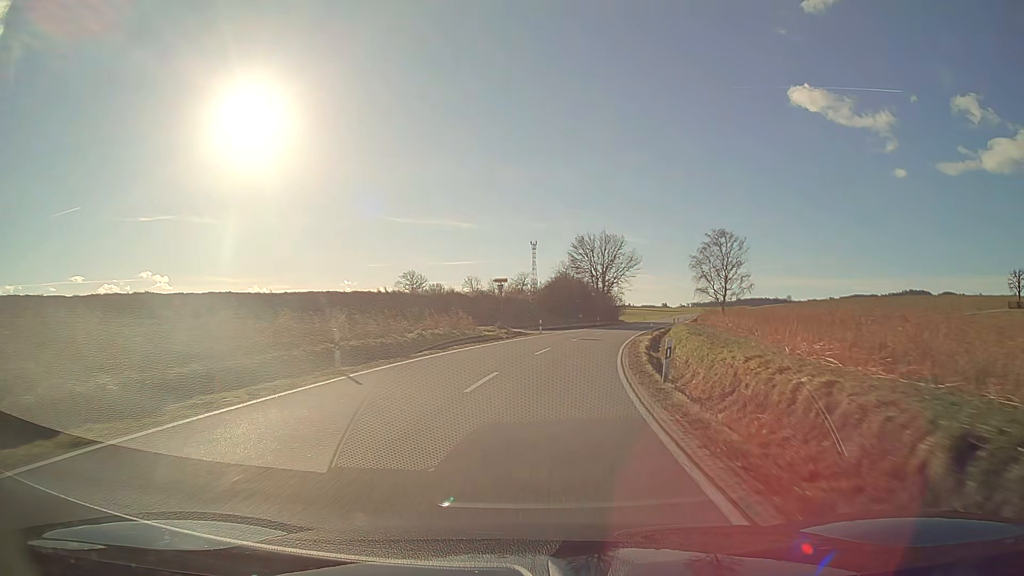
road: secondary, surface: asphalt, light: Day
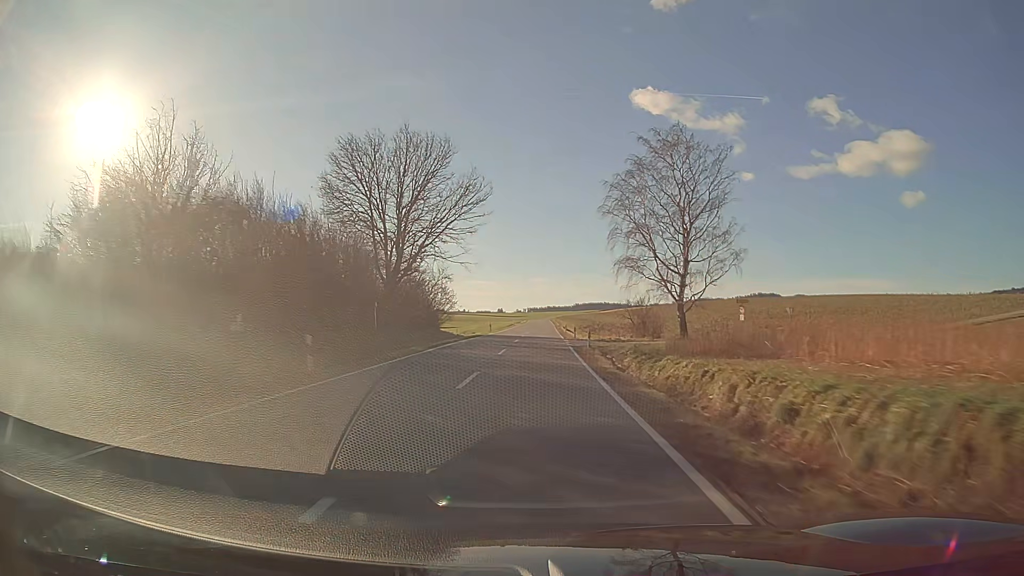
(+7.6, +58.4) m; +12°
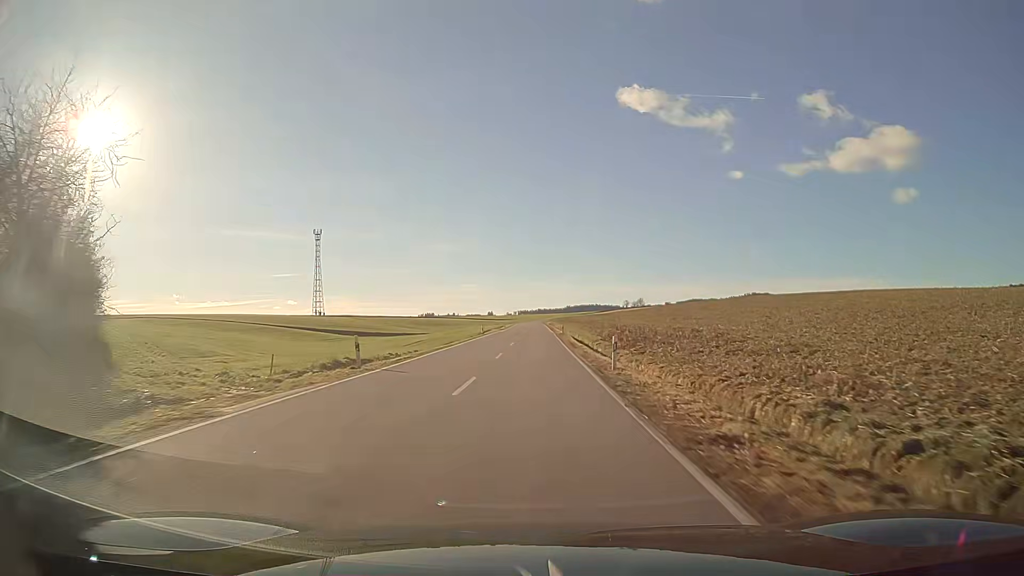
(+0.5, +48.9) m; +1°
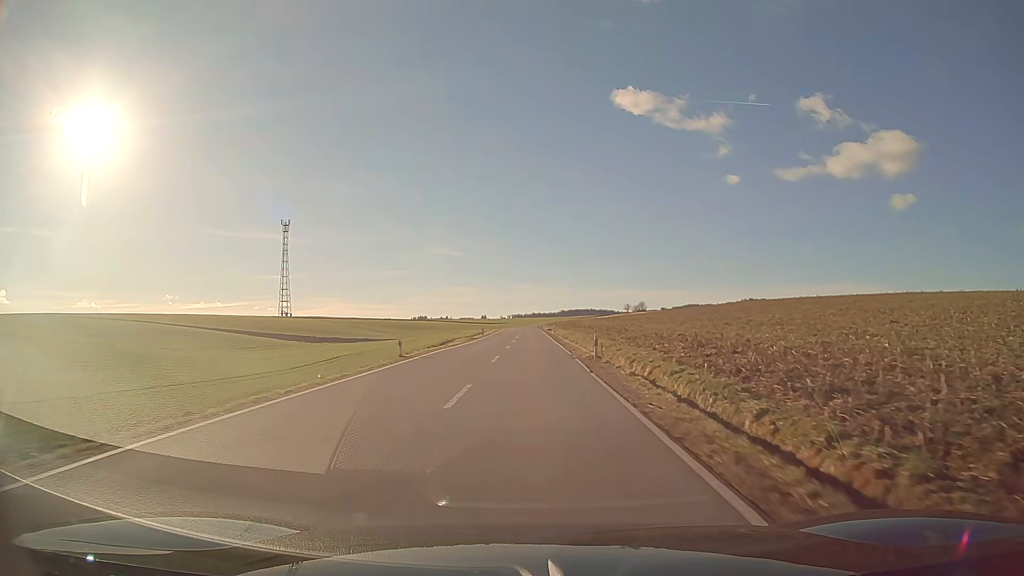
(+0.3, +38.2) m; +1°
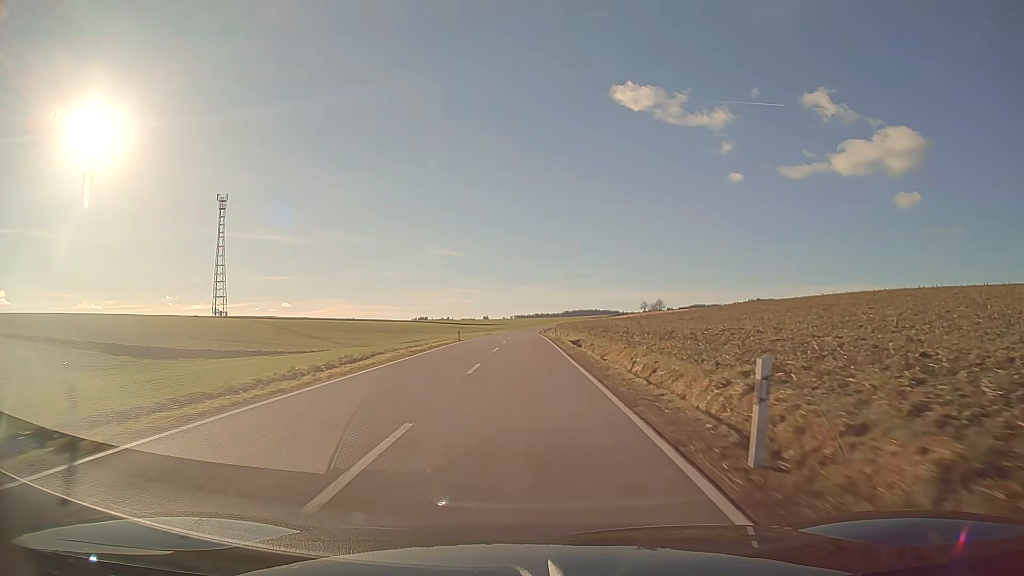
(-0.2, +65.9) m; 0°
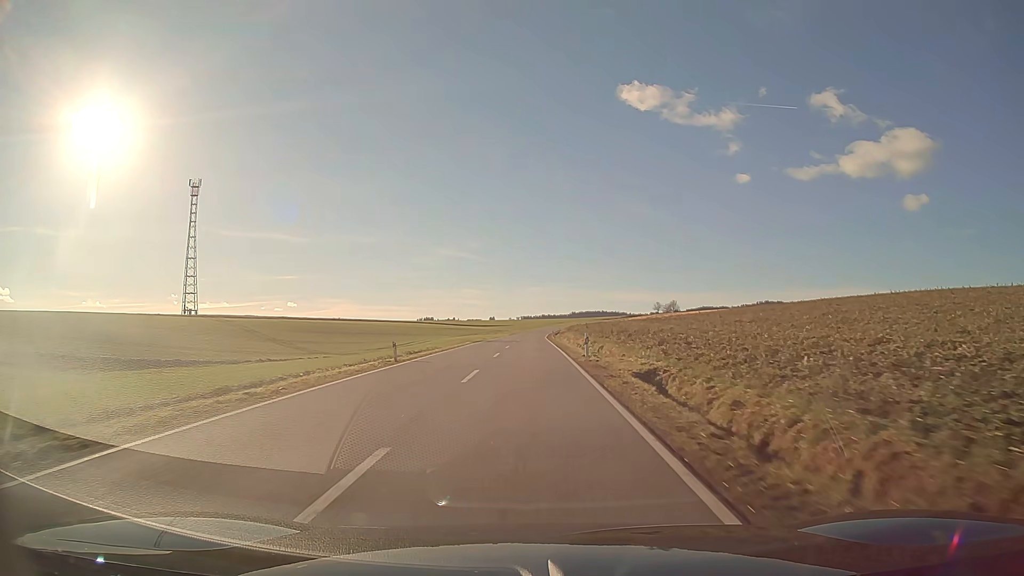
(-0.1, +25.8) m; -1°
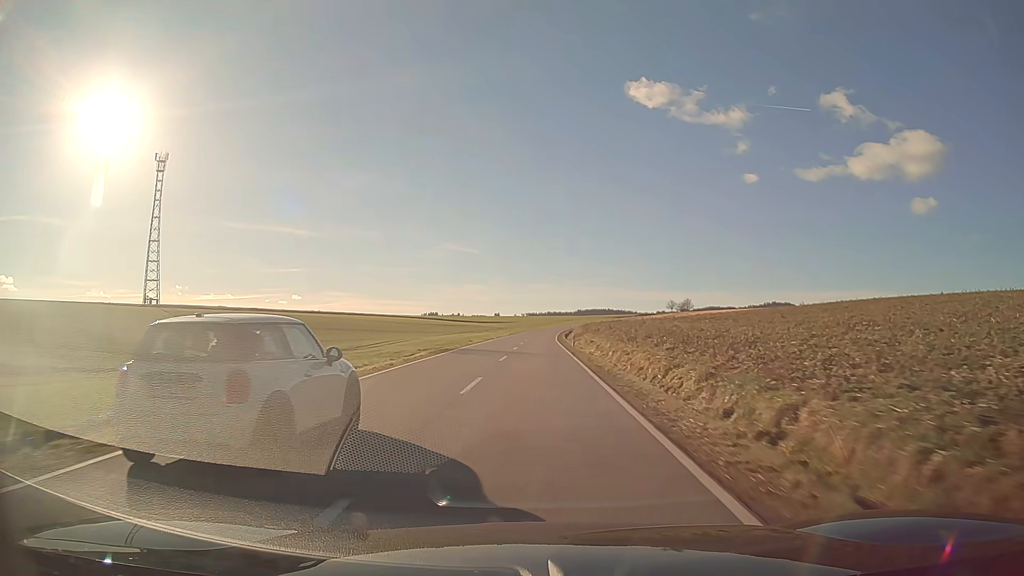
(-0.1, +26.1) m; 0°
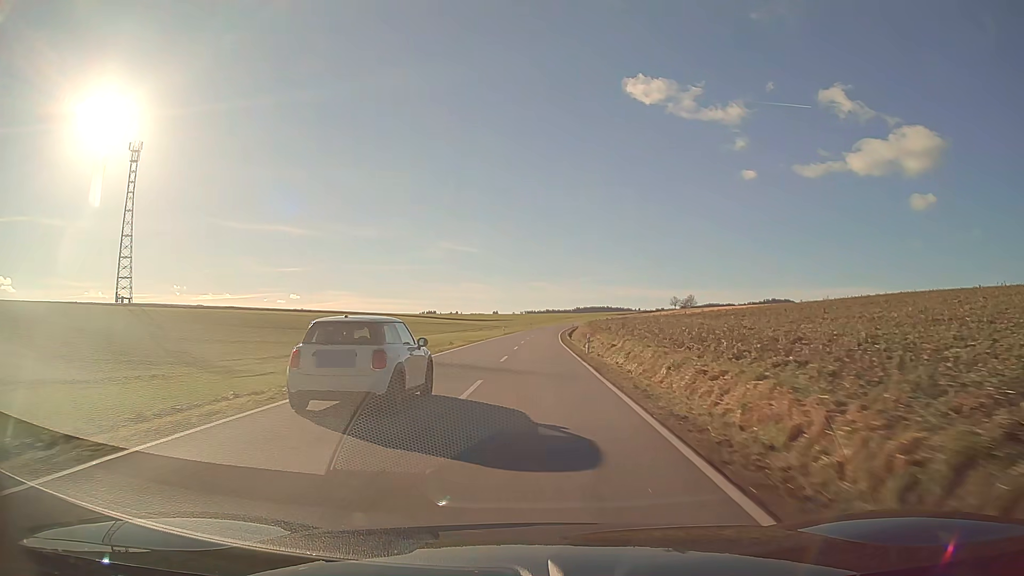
(0.0, +13.4) m; 0°
(0, +10) (0, +20) (0, +30) (0, +40) (+1, +50) (+1, +60) (+1, +70) (+2, +80) (+2, +90) (+3, +100) m
